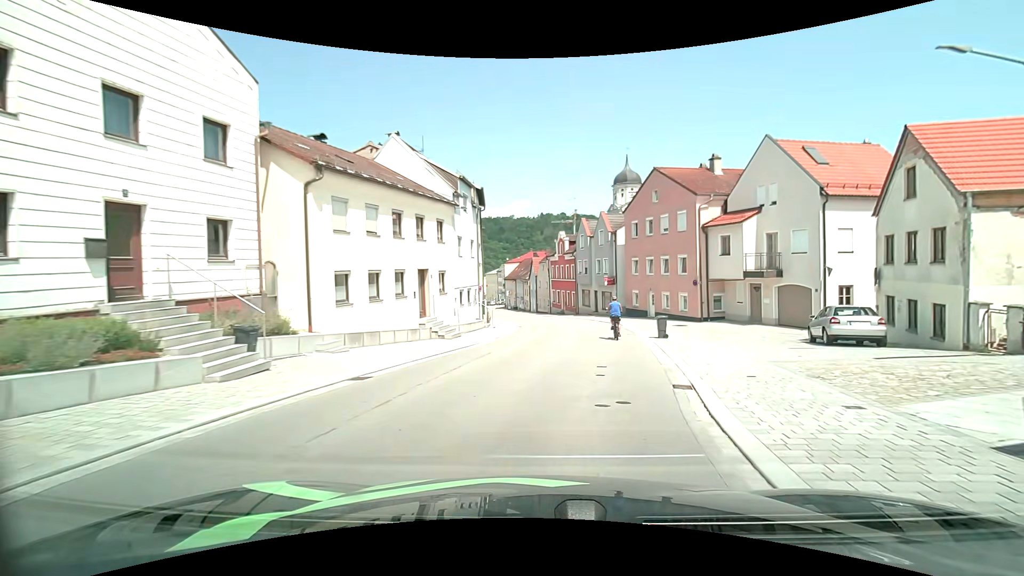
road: tertiary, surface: asphalt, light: Day
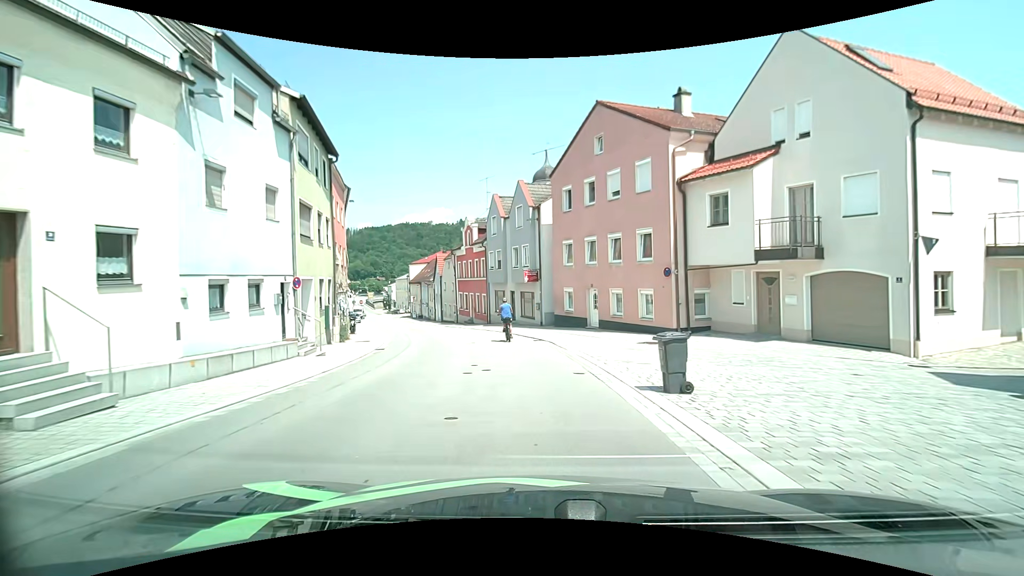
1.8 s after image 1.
(+1.4, +13.7) m; +9°
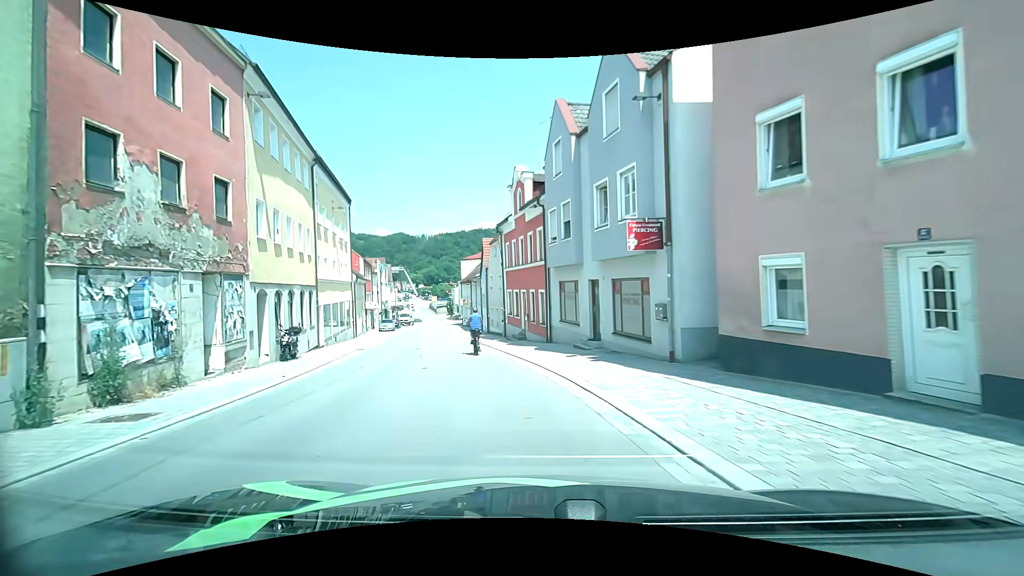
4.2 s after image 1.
(-0.9, +18.1) m; -7°
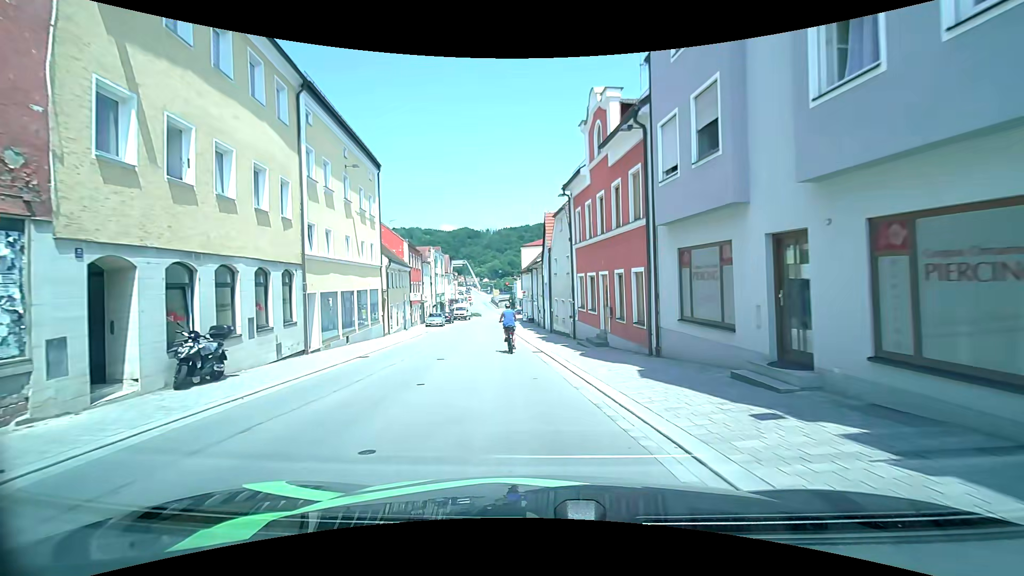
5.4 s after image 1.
(-0.7, +9.0) m; -8°
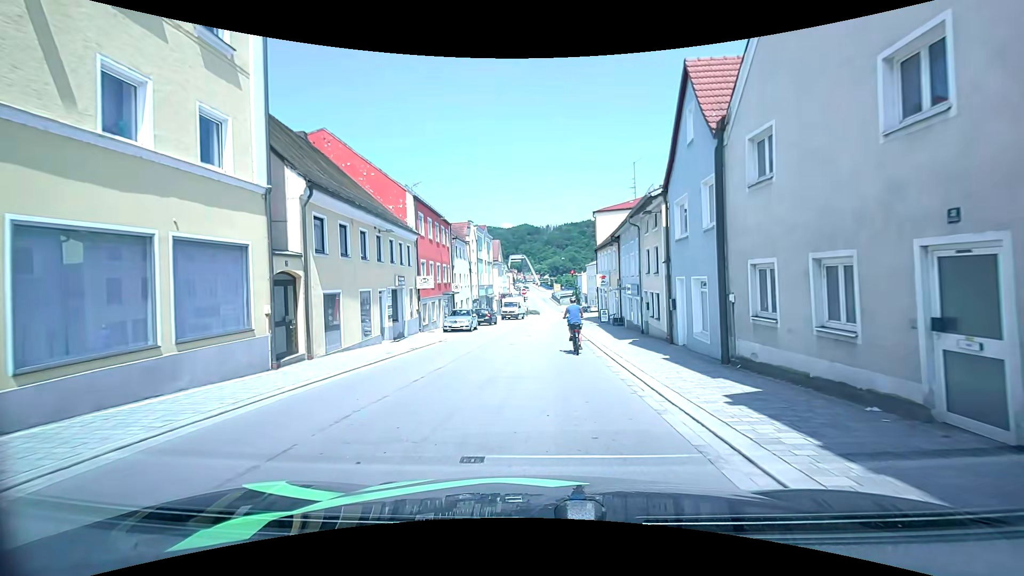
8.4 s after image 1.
(-1.9, +20.2) m; -7°
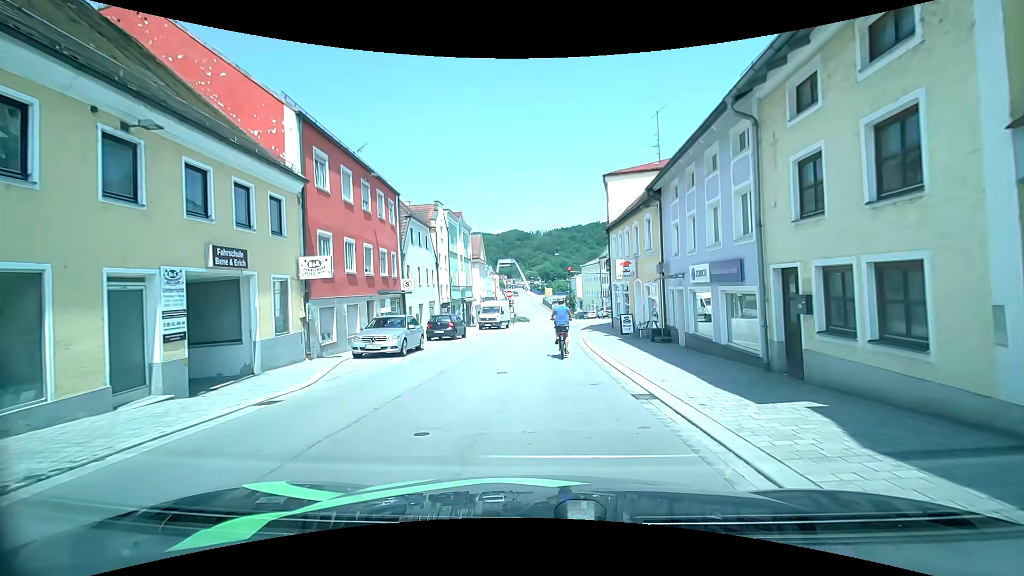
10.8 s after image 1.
(-0.1, +13.4) m; 0°
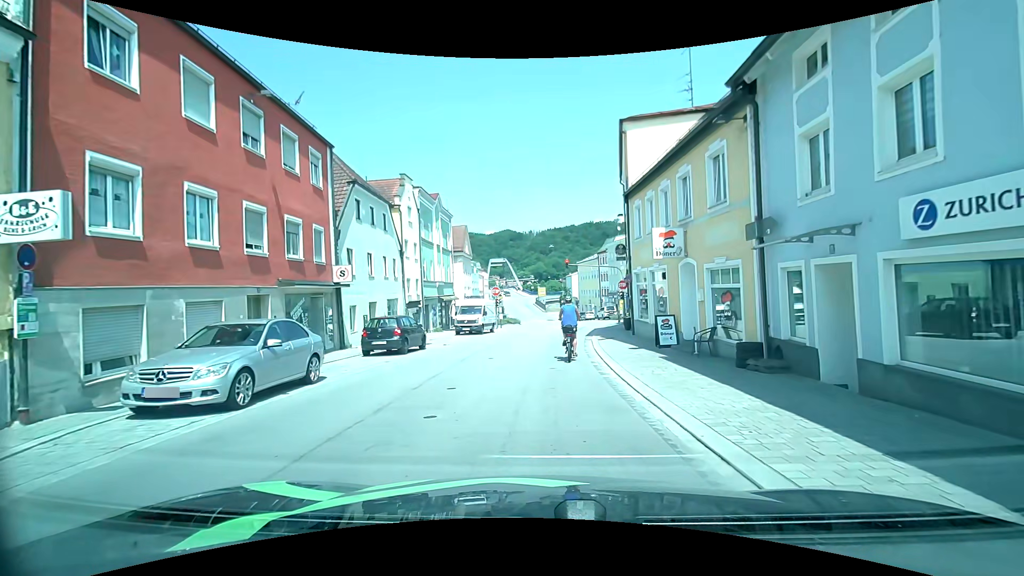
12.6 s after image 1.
(+0.2, +9.0) m; +1°
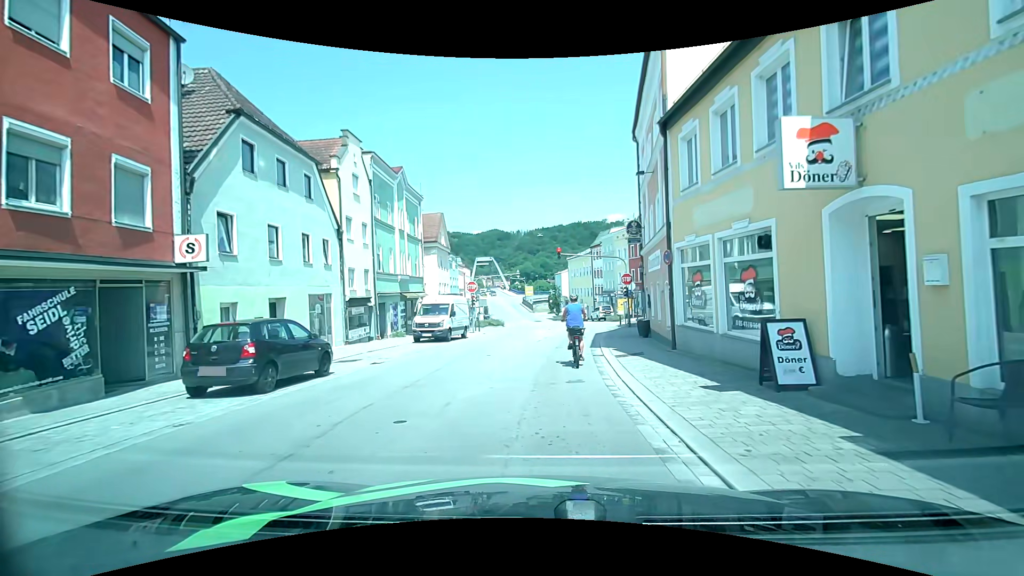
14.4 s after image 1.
(+0.2, +8.5) m; +2°
